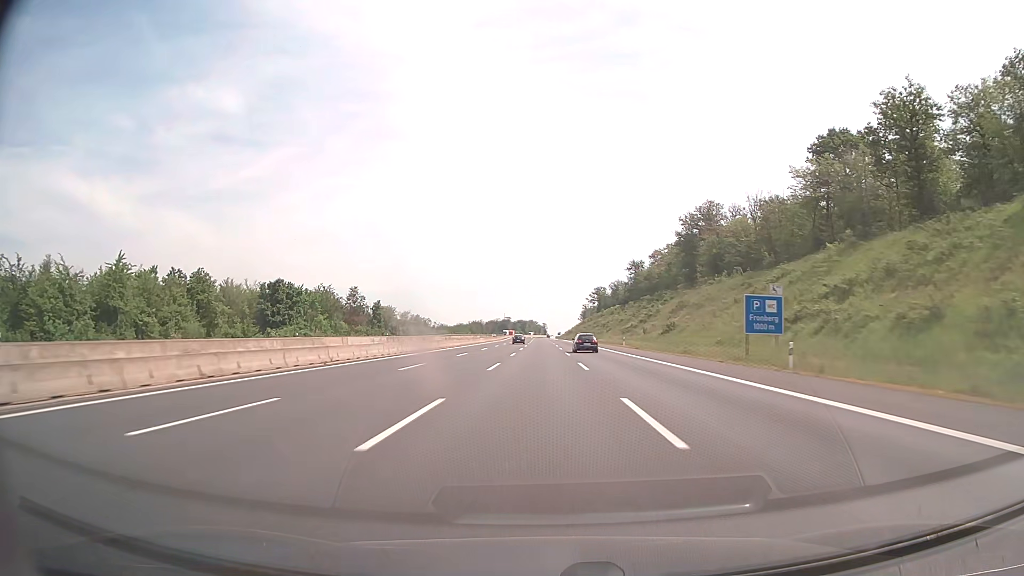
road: motorway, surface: asphalt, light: Day
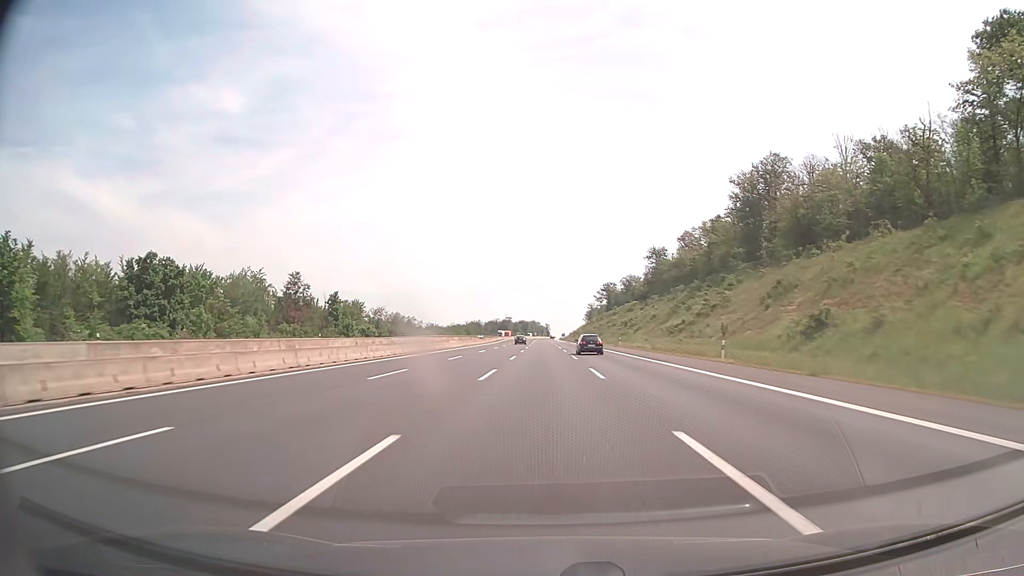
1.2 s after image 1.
(-0.1, +41.2) m; 0°
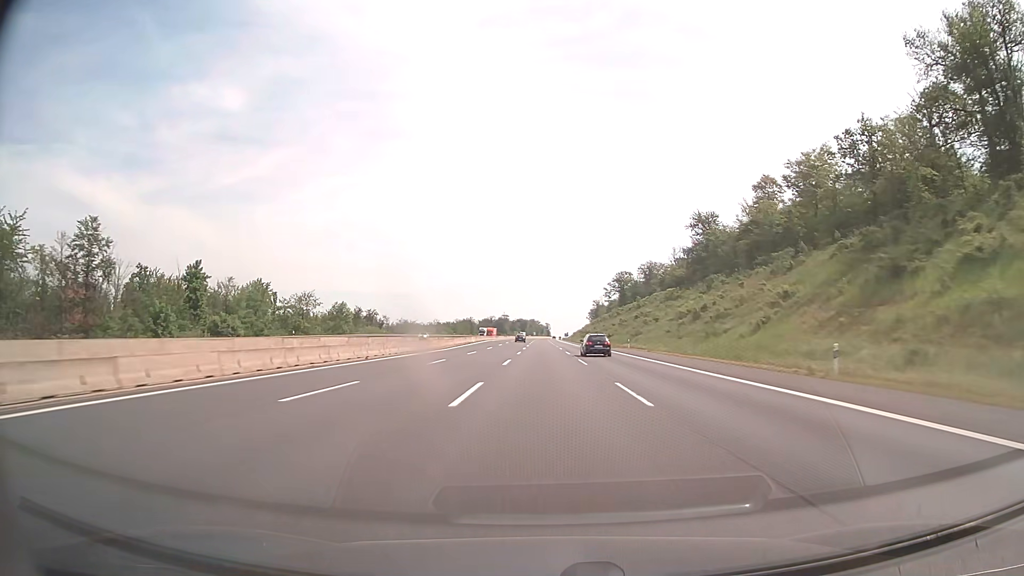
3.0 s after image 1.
(-0.2, +61.8) m; 0°
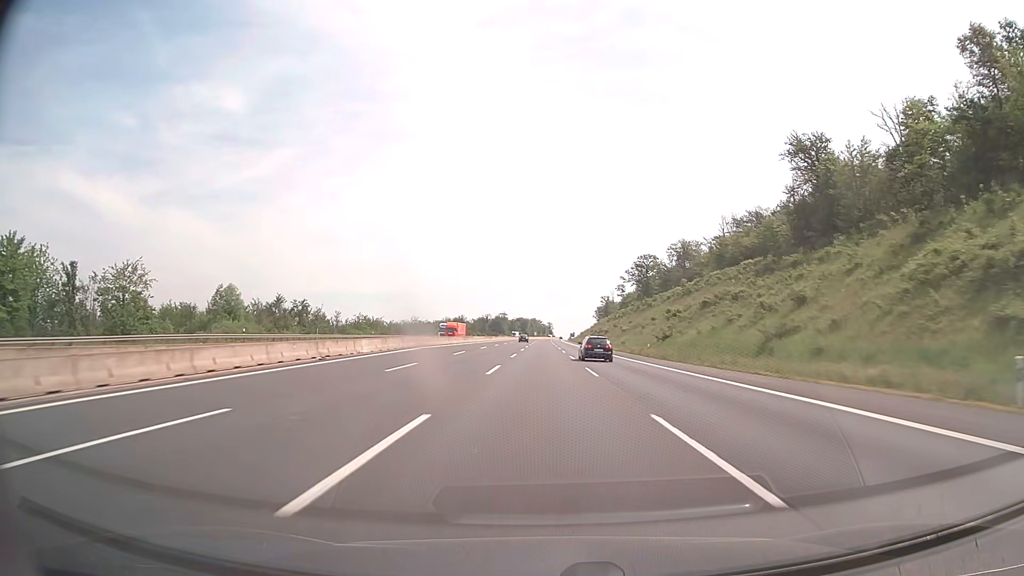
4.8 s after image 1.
(+0.1, +61.8) m; 0°
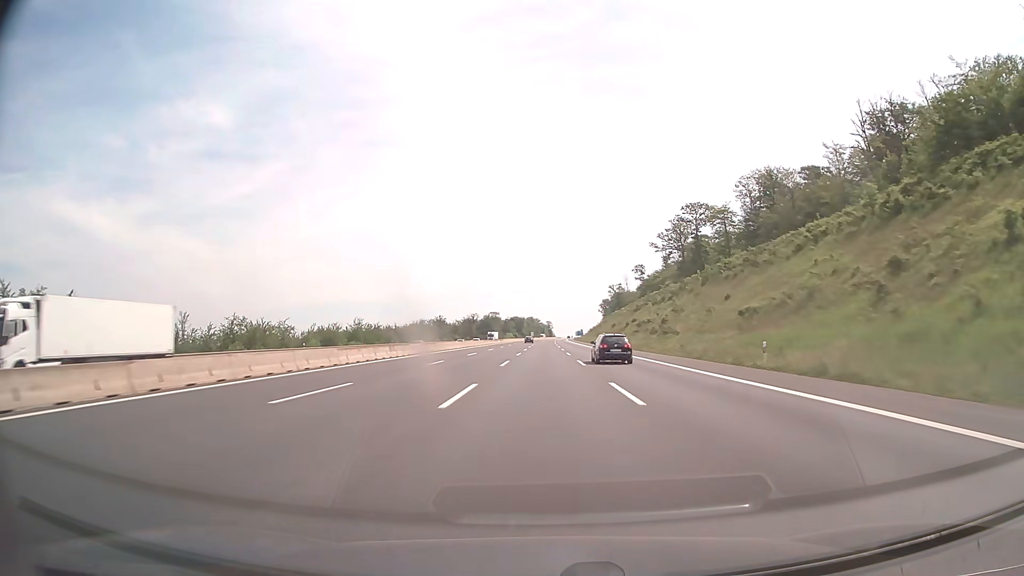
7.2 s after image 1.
(0.0, +82.4) m; 0°
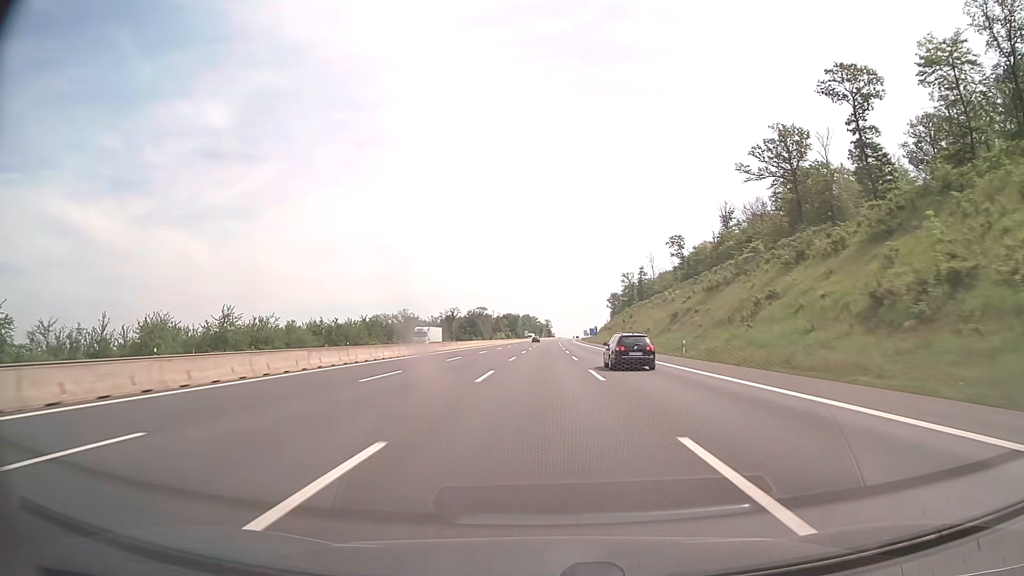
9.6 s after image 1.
(+0.2, +82.4) m; 0°
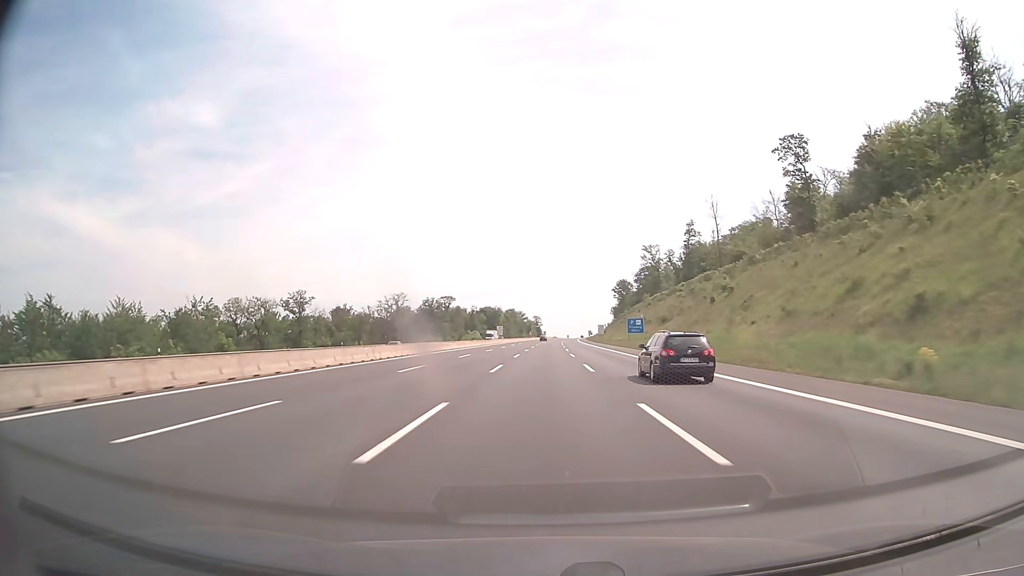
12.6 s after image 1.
(+0.6, +103.0) m; +1°
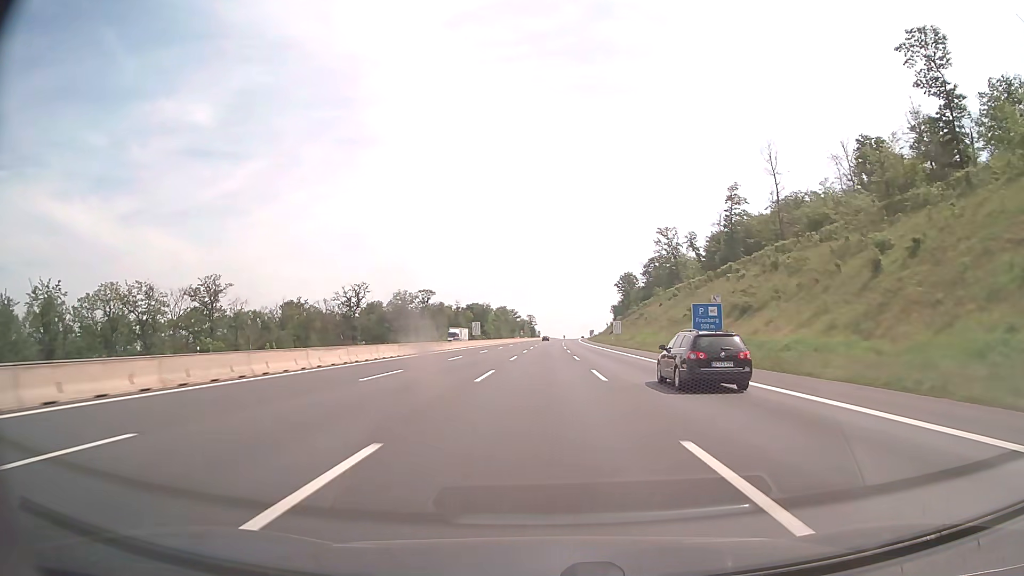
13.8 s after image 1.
(+0.1, +41.2) m; 0°
(0, +10) (0, +20) (0, +30) (0, +40) (0, +50) (0, +60) (+1, +70) (+1, +80) (+1, +90) (+1, +100) m
